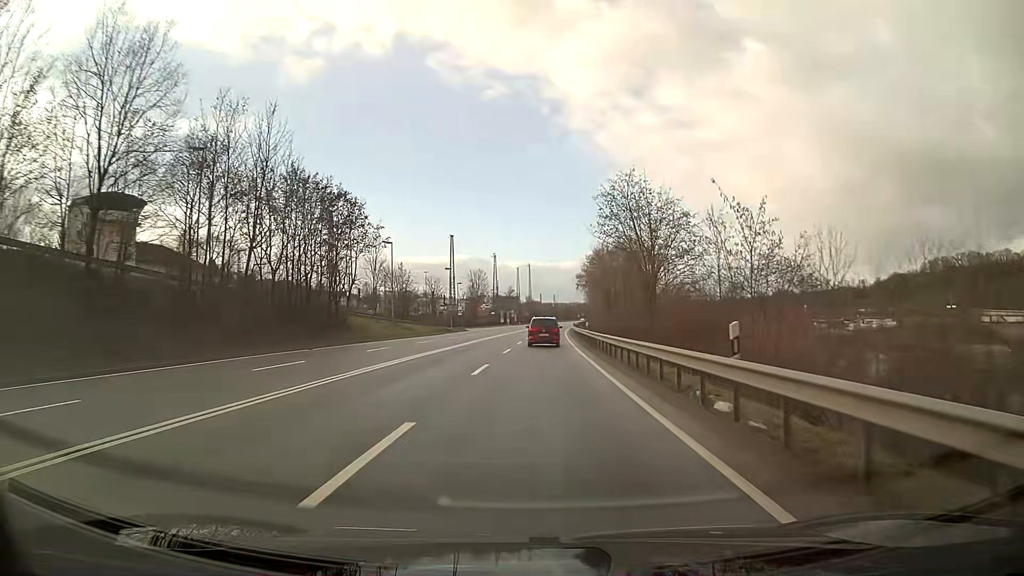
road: primary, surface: asphalt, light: Day
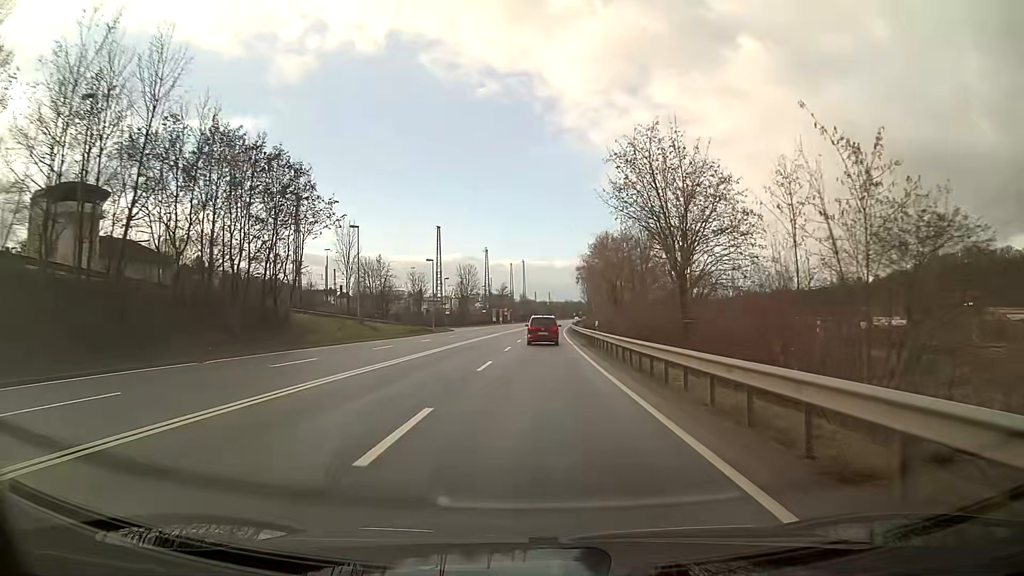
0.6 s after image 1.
(+0.1, +10.7) m; +1°
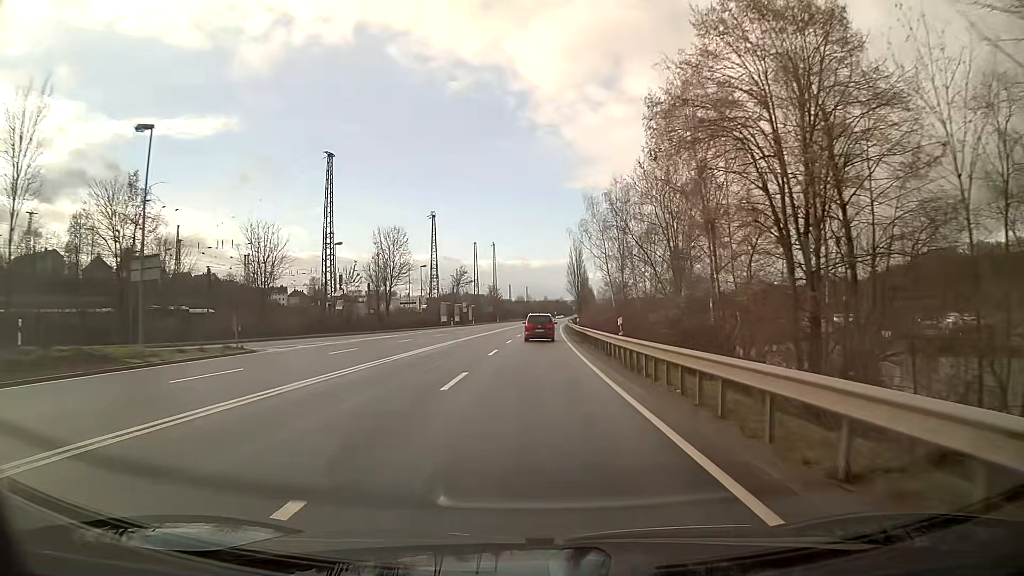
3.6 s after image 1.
(+1.0, +53.6) m; +2°
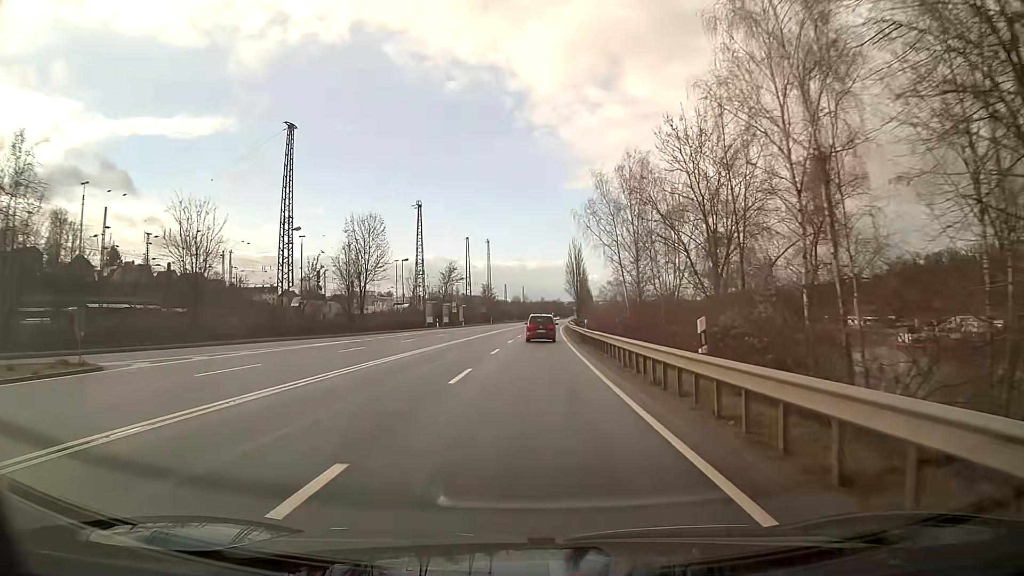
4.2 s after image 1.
(0.0, +10.7) m; 0°
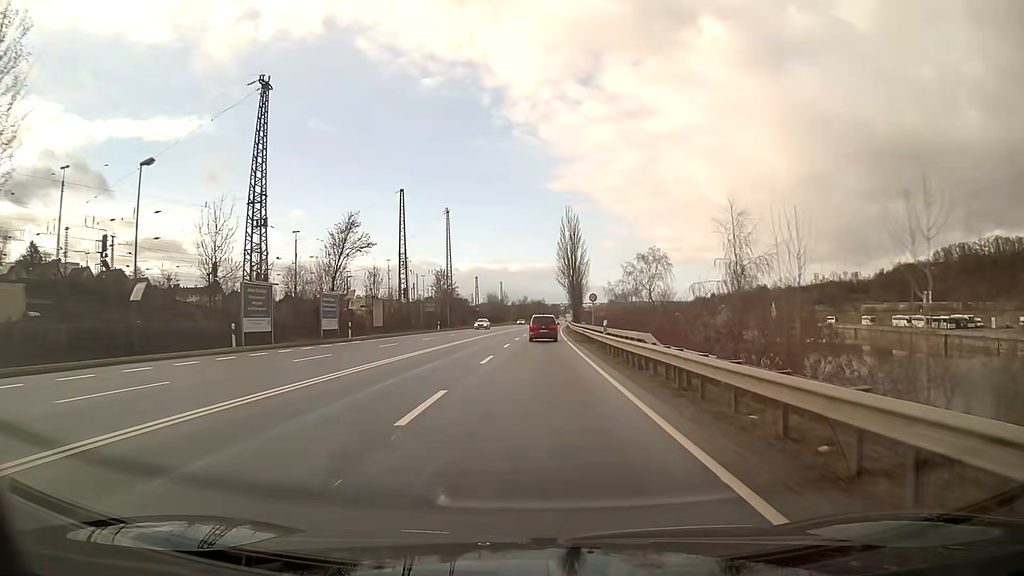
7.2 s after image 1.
(+0.6, +53.6) m; +2°
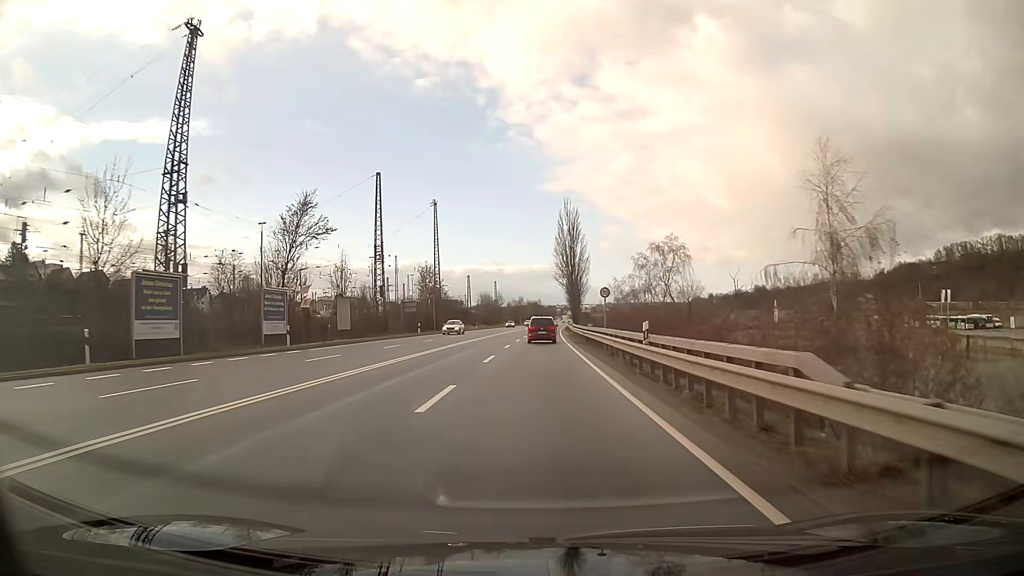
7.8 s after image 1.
(0.0, +10.7) m; 0°
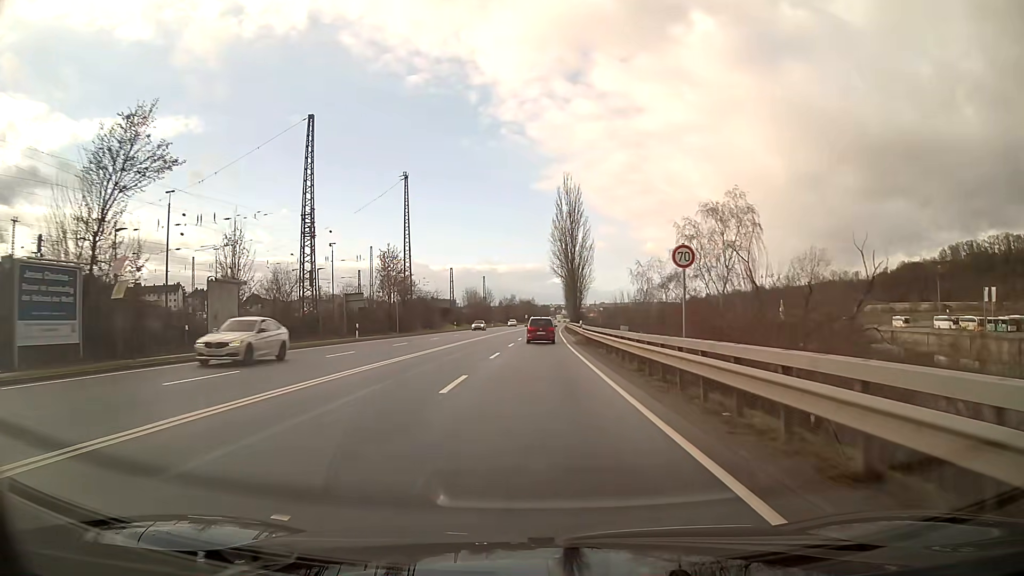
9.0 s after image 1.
(+0.1, +21.4) m; +1°
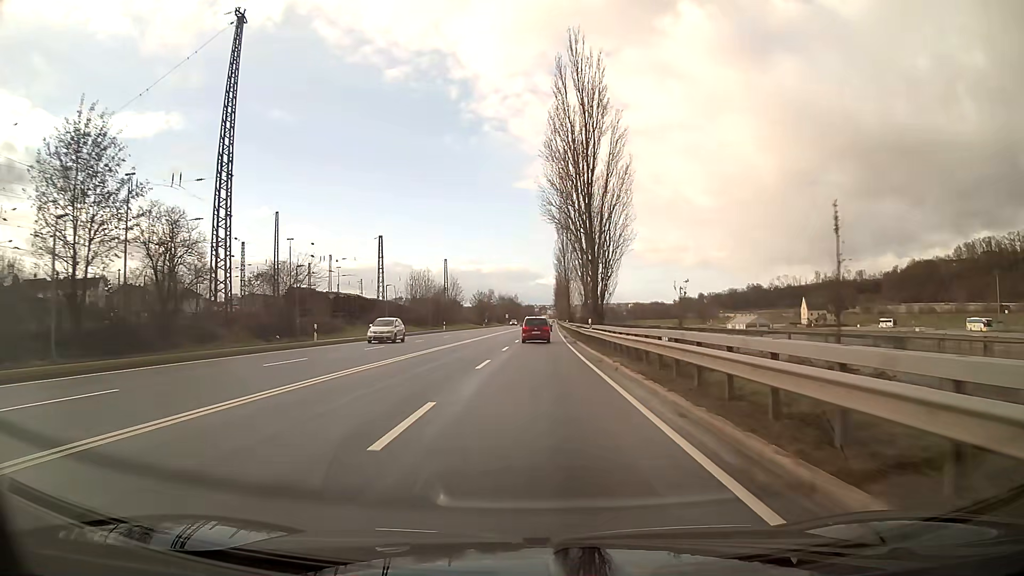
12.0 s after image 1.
(+0.6, +53.7) m; +1°
